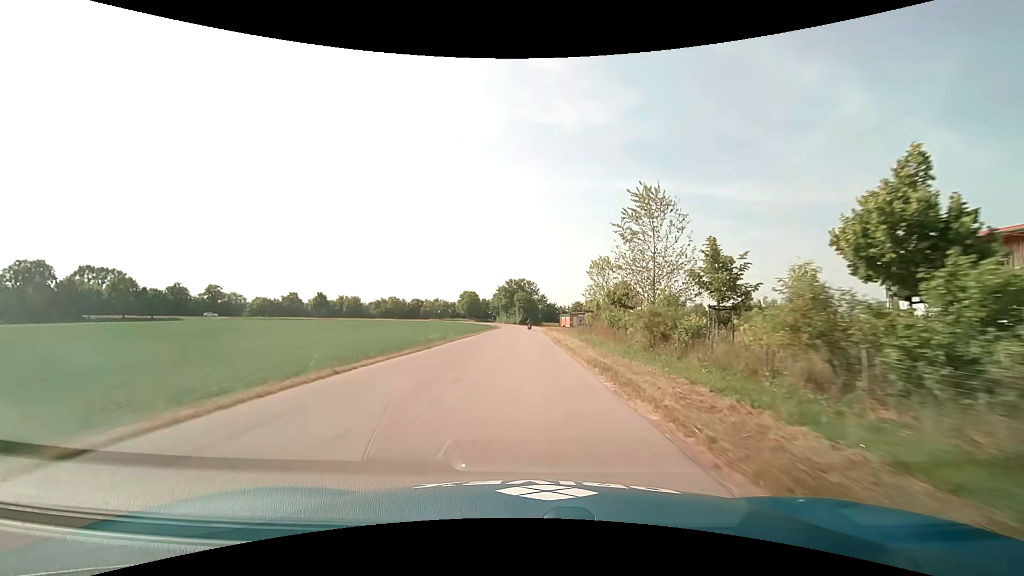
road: service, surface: asphalt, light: Day
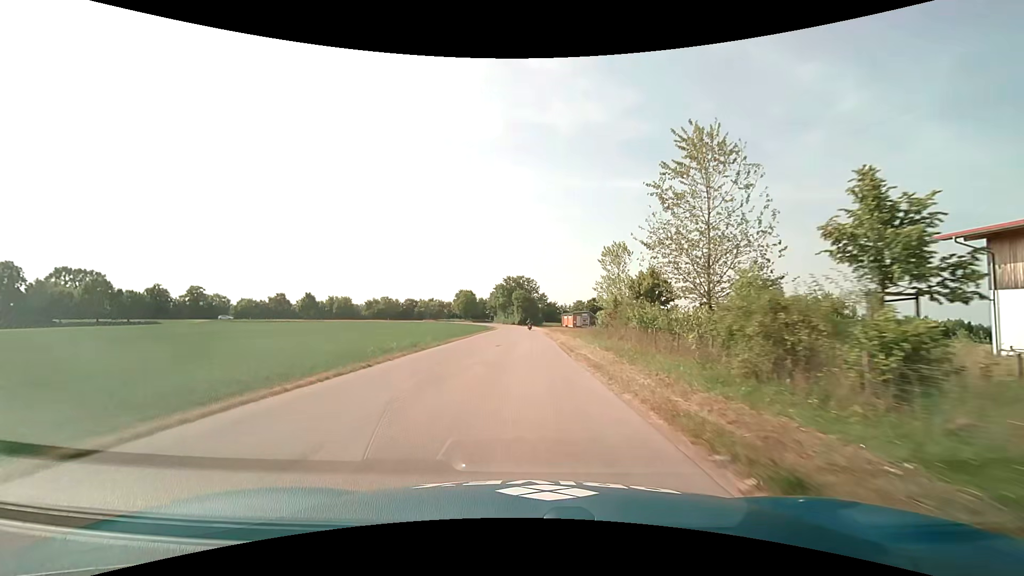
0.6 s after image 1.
(0.0, +9.3) m; 0°
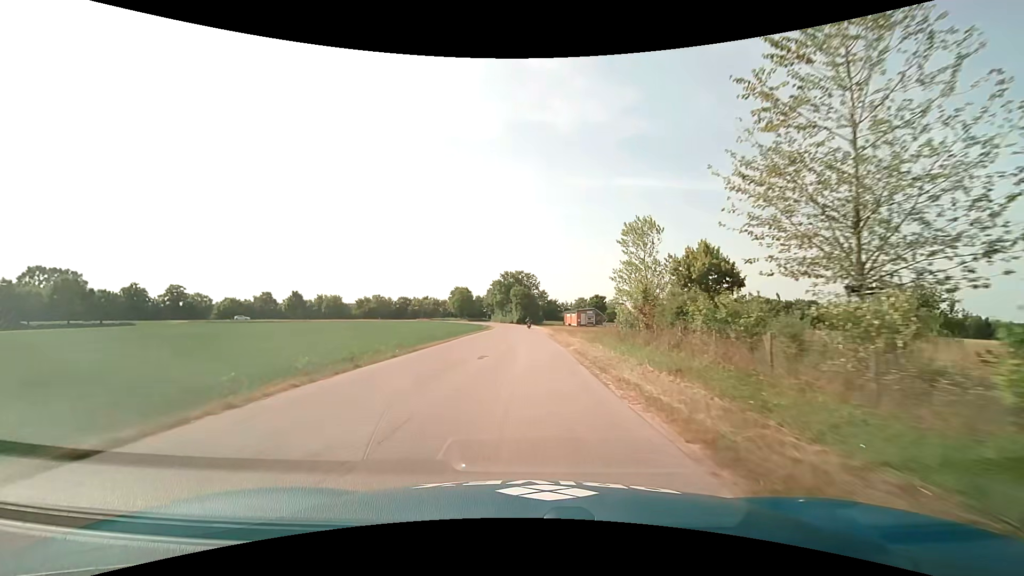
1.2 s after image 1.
(0.0, +9.4) m; 0°
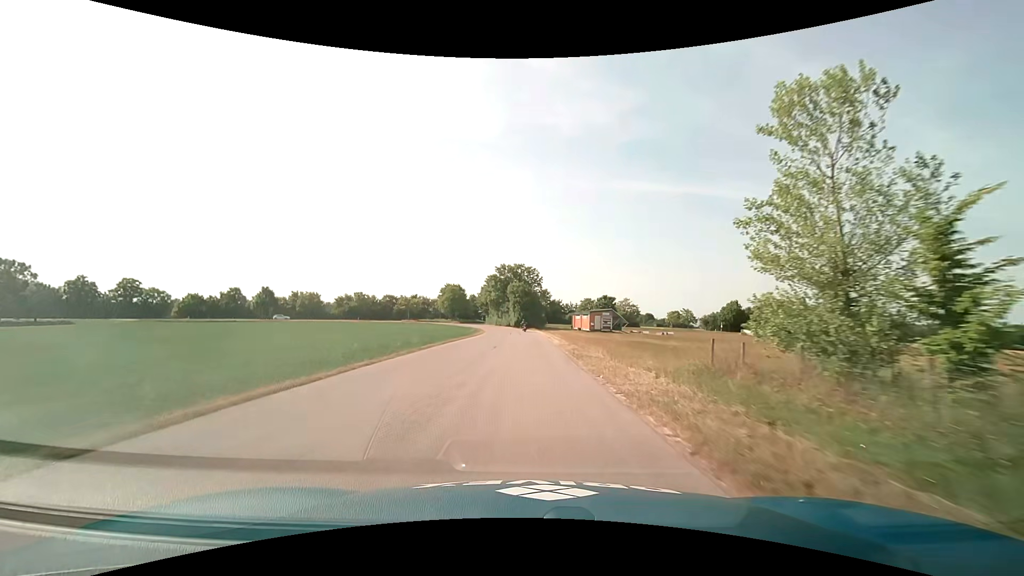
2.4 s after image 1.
(0.0, +19.4) m; 0°
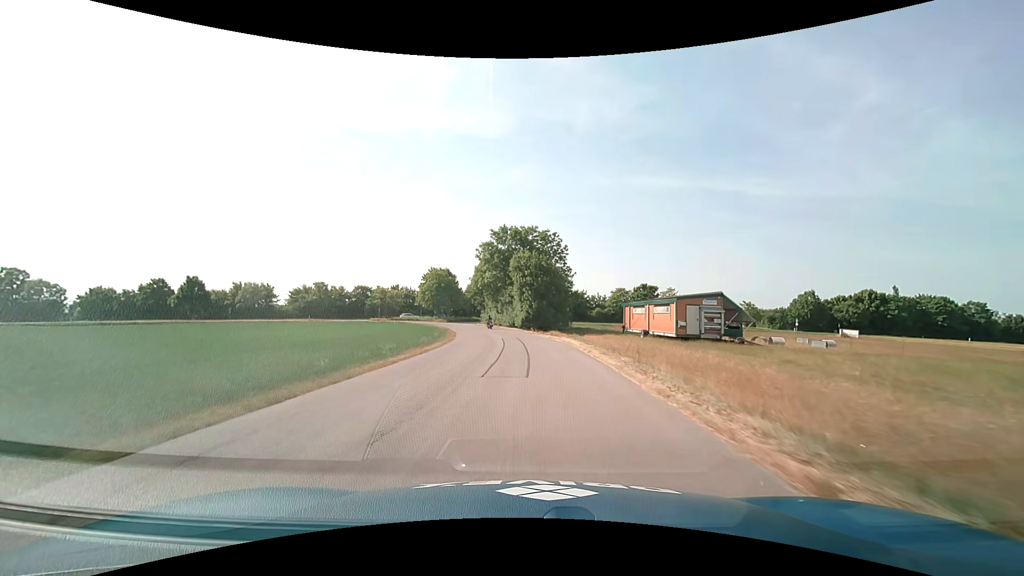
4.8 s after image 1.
(-0.3, +38.8) m; -1°
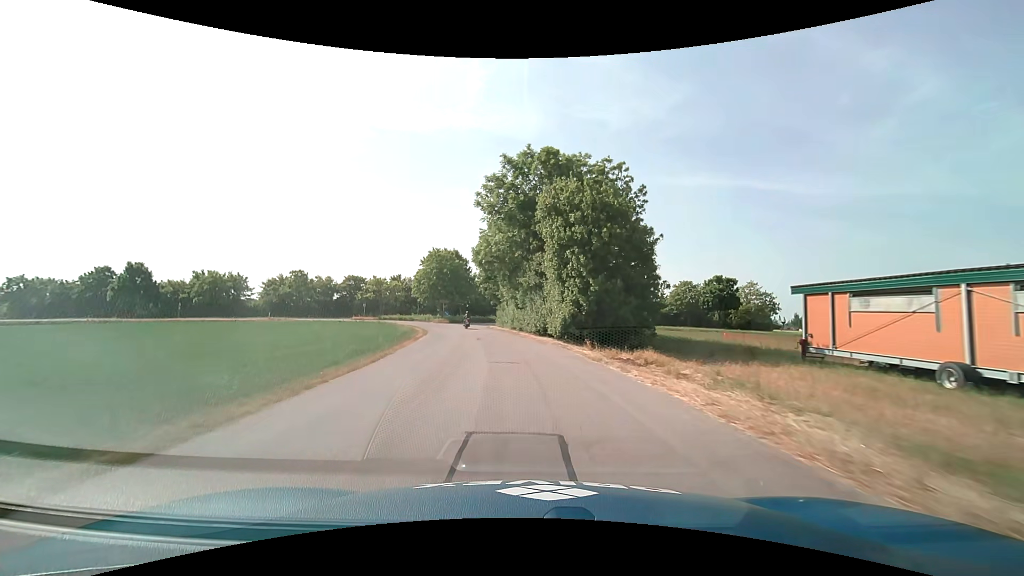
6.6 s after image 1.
(-0.6, +28.2) m; -3°
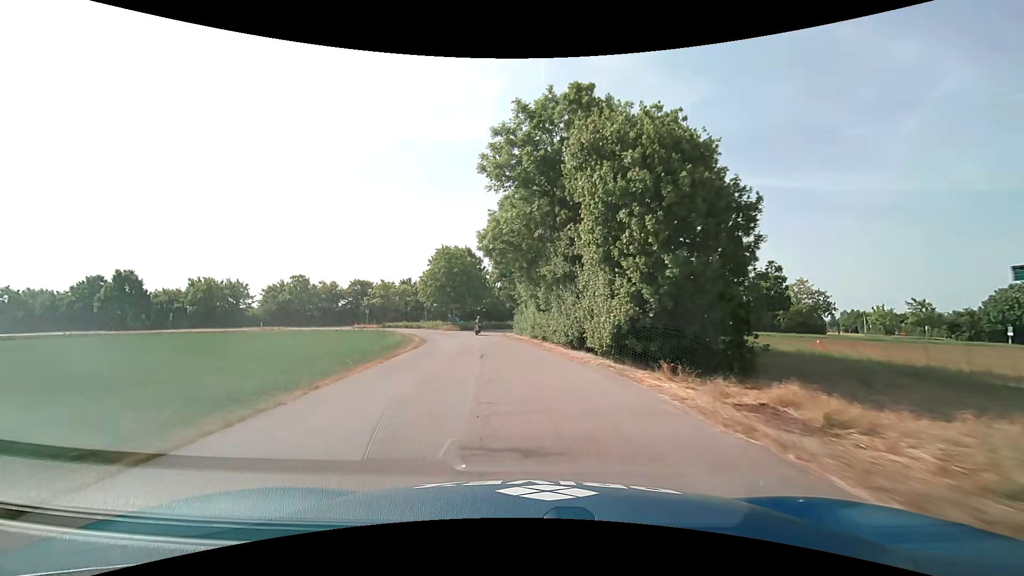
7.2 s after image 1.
(-0.2, +9.0) m; -3°
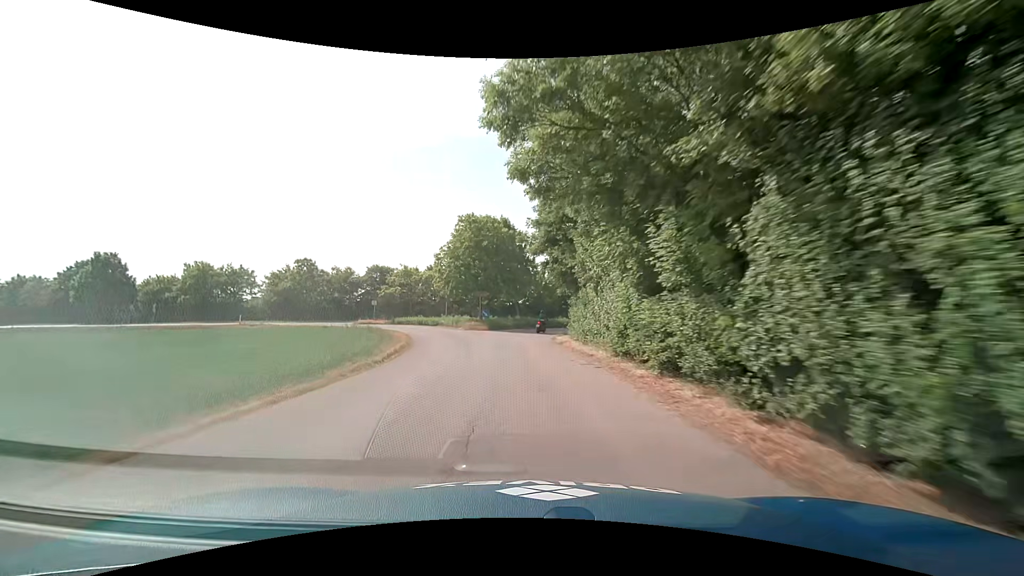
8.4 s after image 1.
(-0.8, +17.2) m; -6°
(0, +10) (-1, +20) (-1, +30) (+1, +40) (+5, +49) (+13, +55) (+22, +58) (+32, +58) (+42, +58) (+52, +58) m
